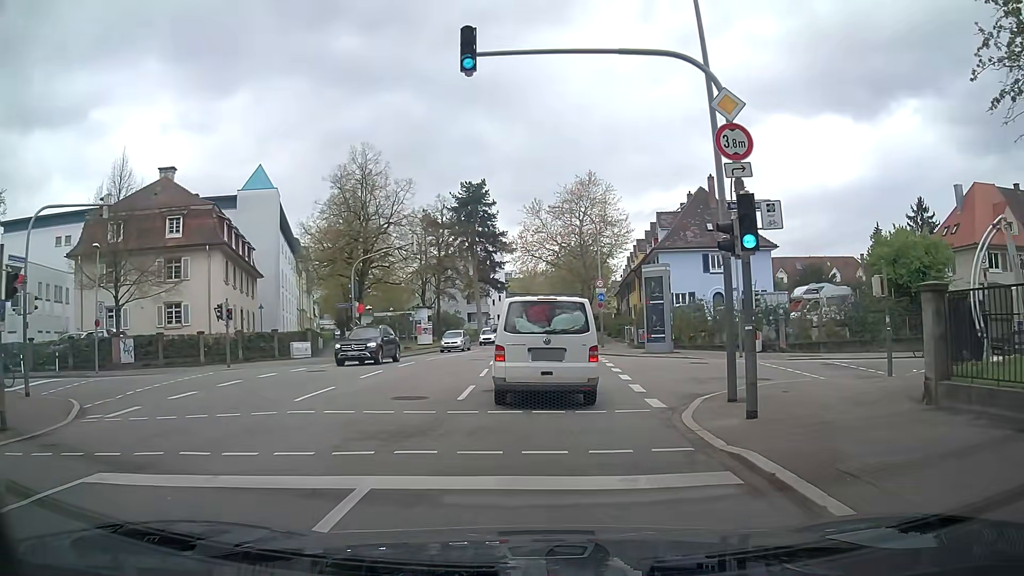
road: secondary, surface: asphalt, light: Day
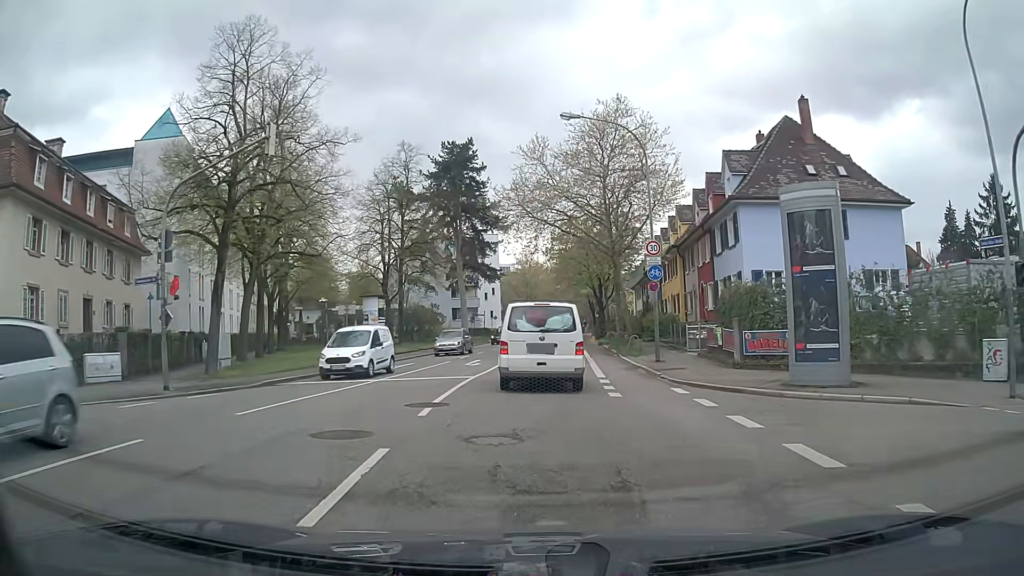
(-0.2, +21.1) m; -1°
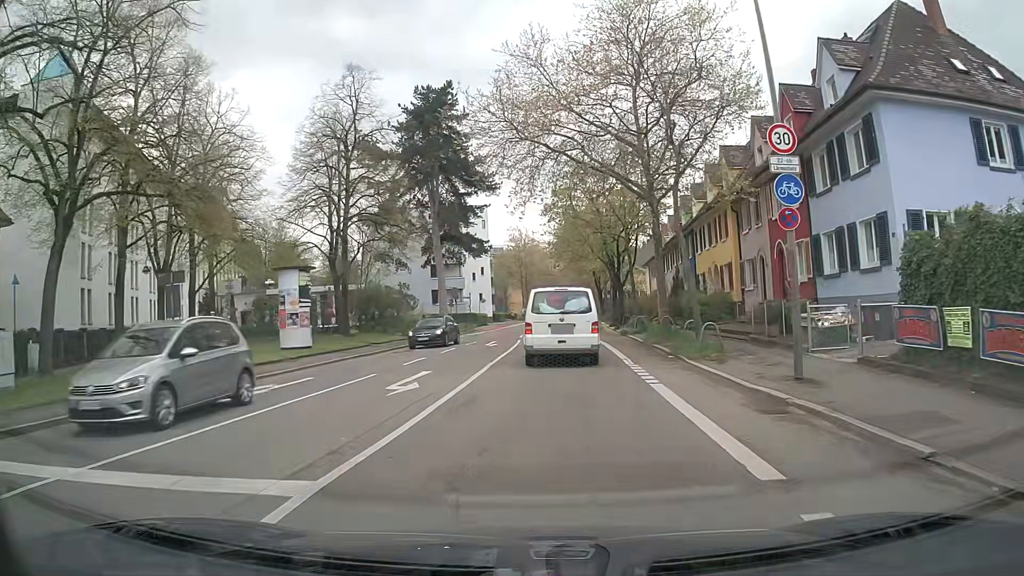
(+0.1, +14.7) m; +1°
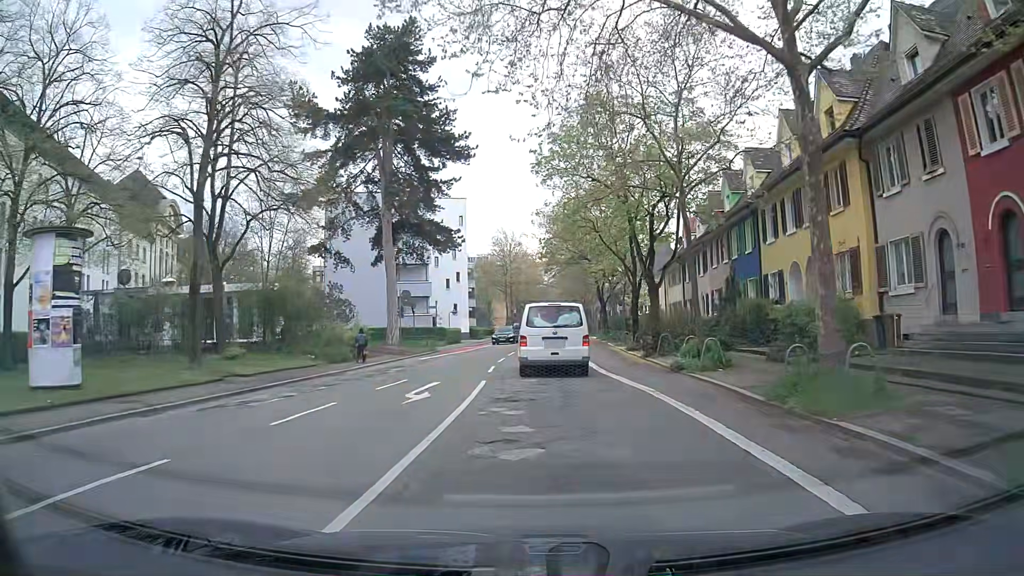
(+0.2, +16.4) m; +1°
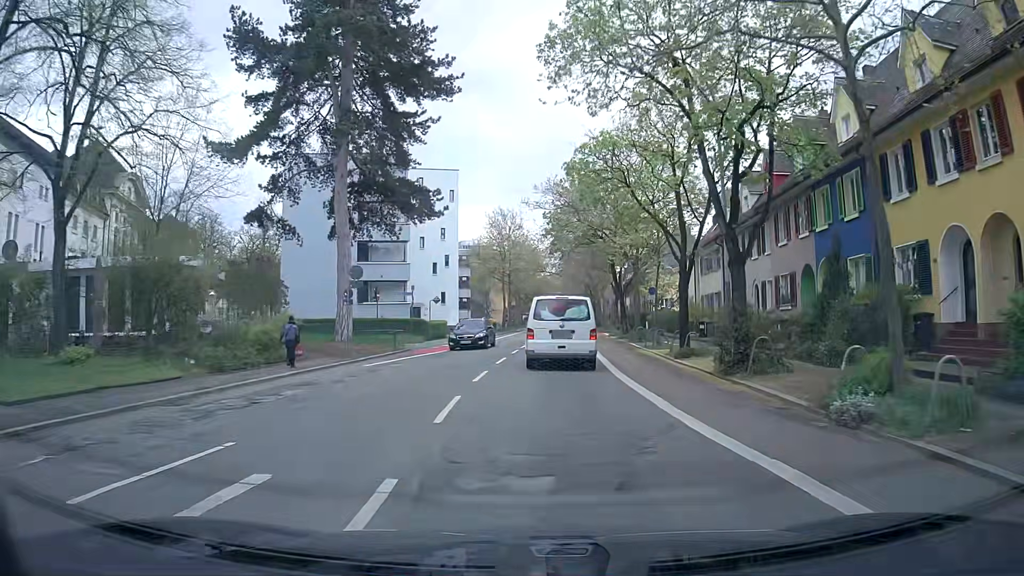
(0.0, +11.4) m; +1°
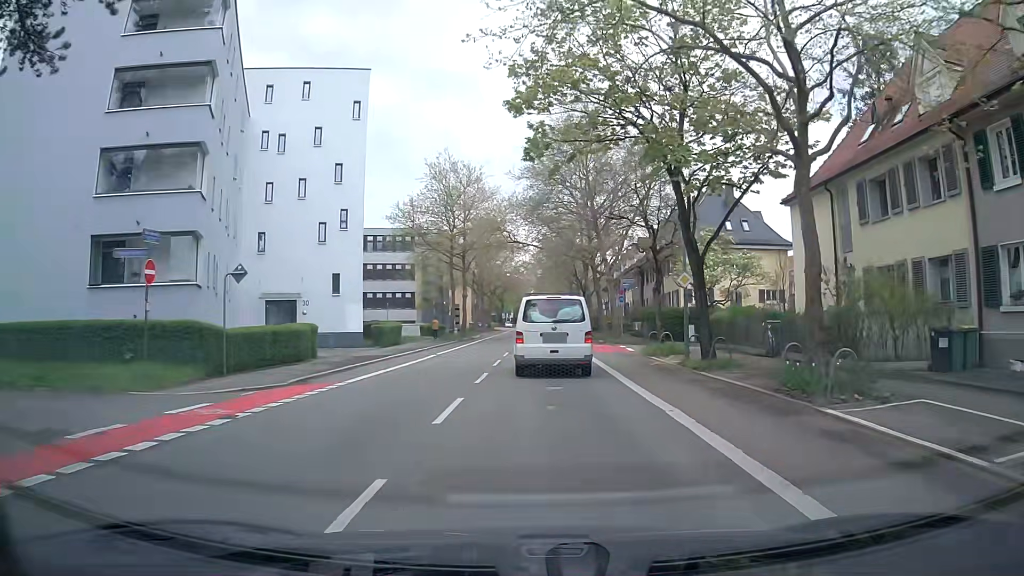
(+0.1, +28.9) m; +1°
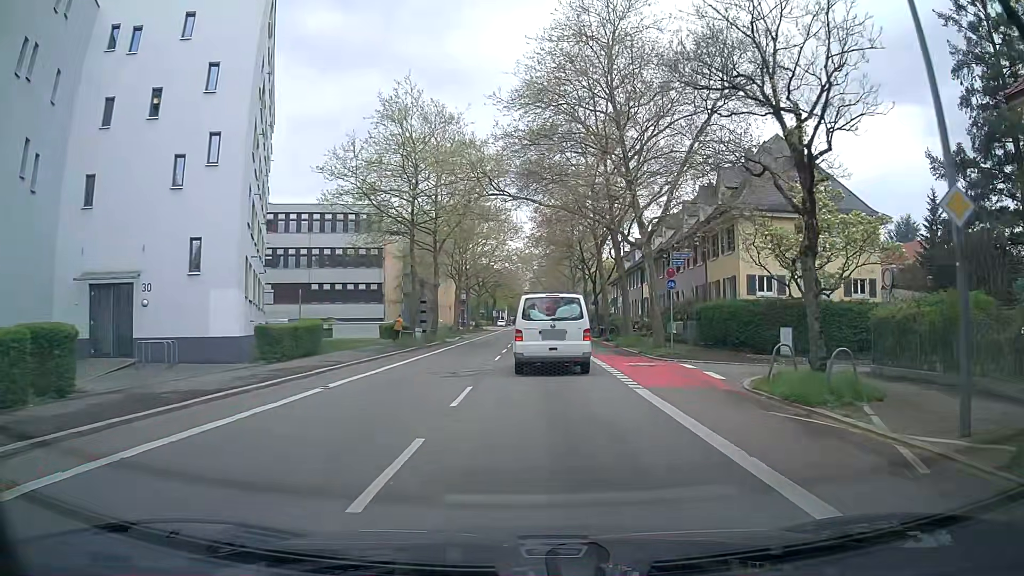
(+0.2, +16.3) m; 0°
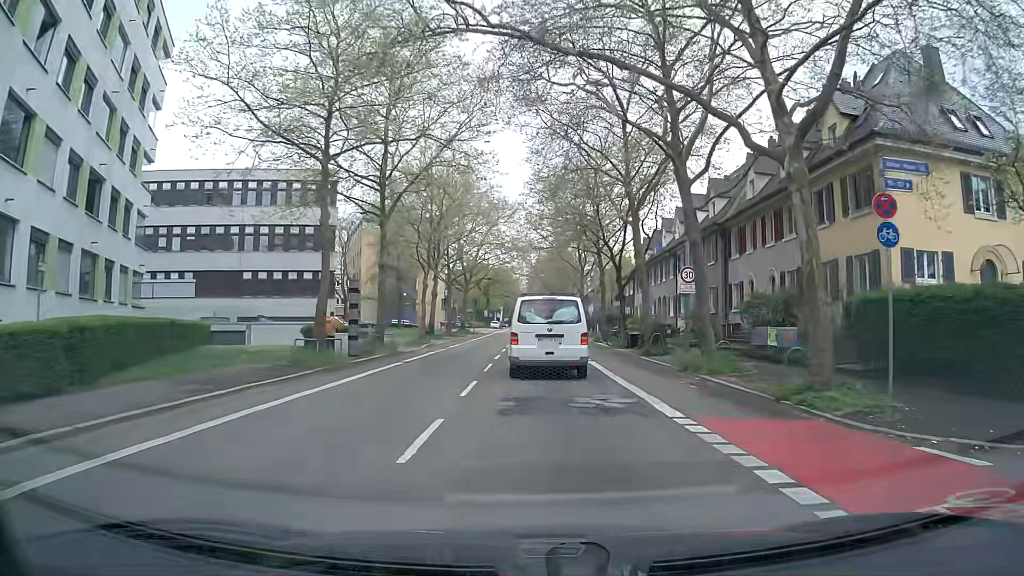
(0.0, +16.6) m; 0°
(0, +10) (0, +20) (0, +30) (0, +40) (0, +50) (0, +60) (0, +70) (0, +80) (0, +90) (0, +100) m
